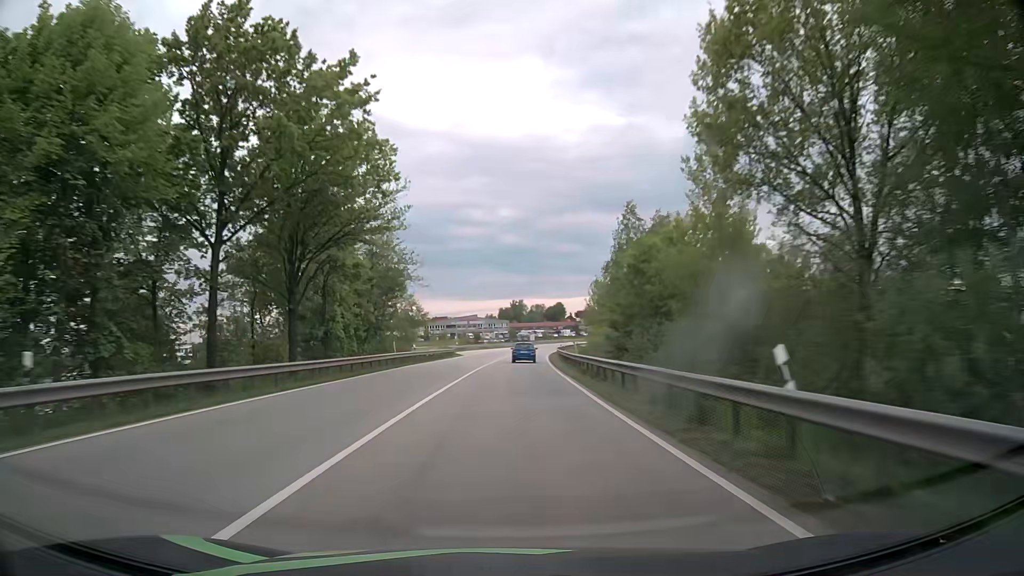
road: primary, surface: asphalt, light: Day
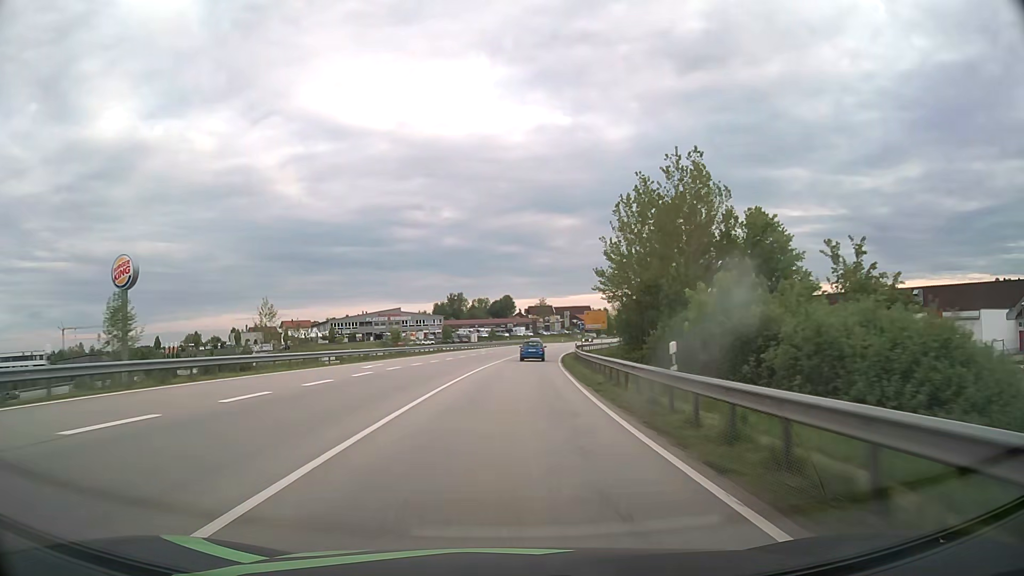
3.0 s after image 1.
(+2.8, +78.5) m; +5°
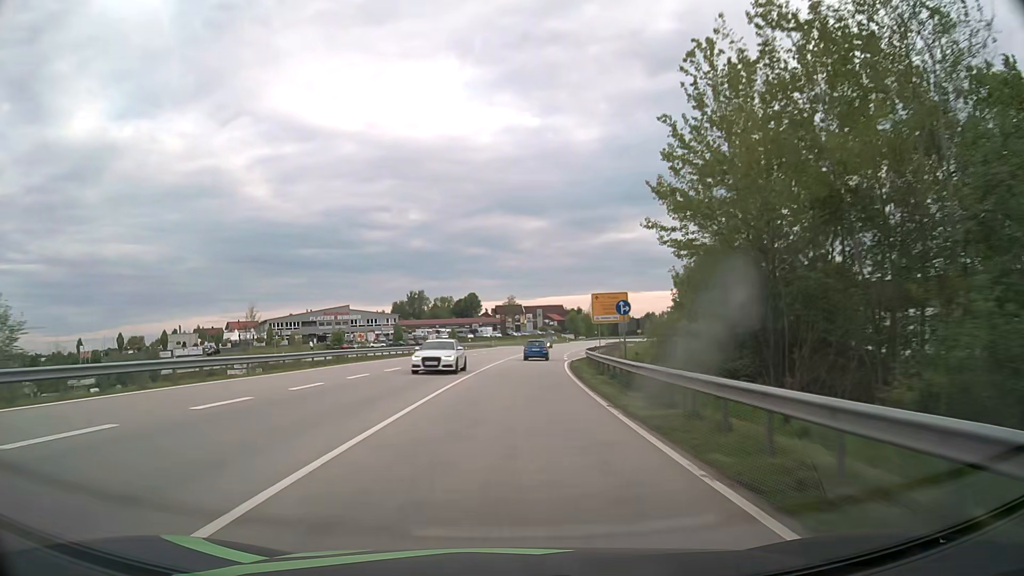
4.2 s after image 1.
(+0.7, +31.2) m; +3°
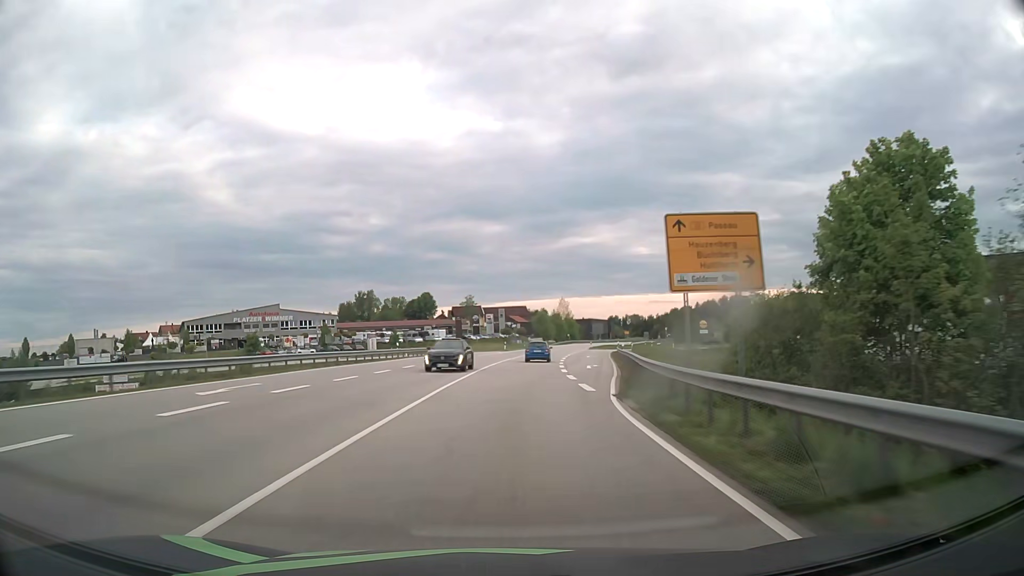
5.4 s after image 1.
(+0.9, +31.1) m; +3°
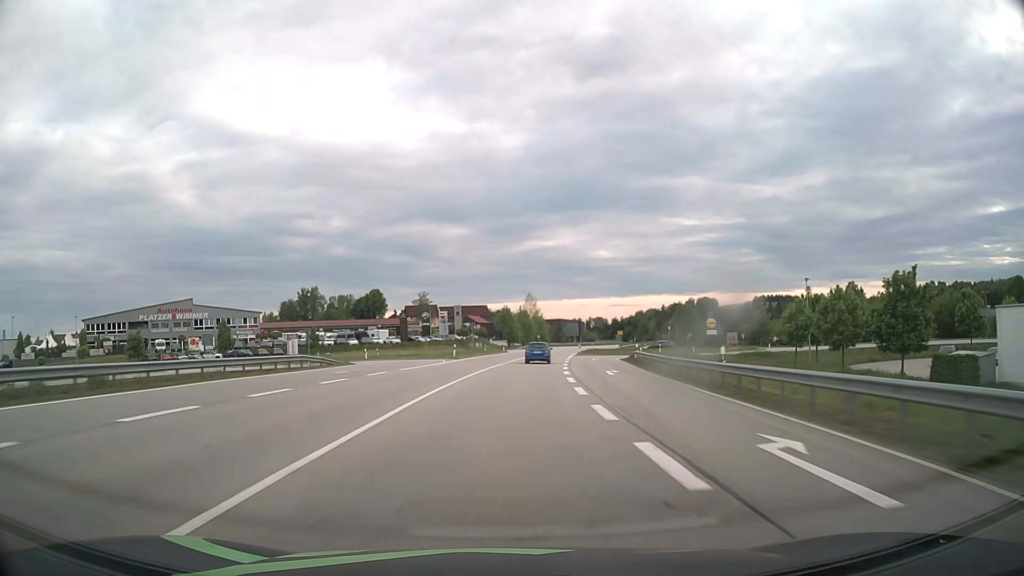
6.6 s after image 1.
(+1.0, +30.9) m; +3°
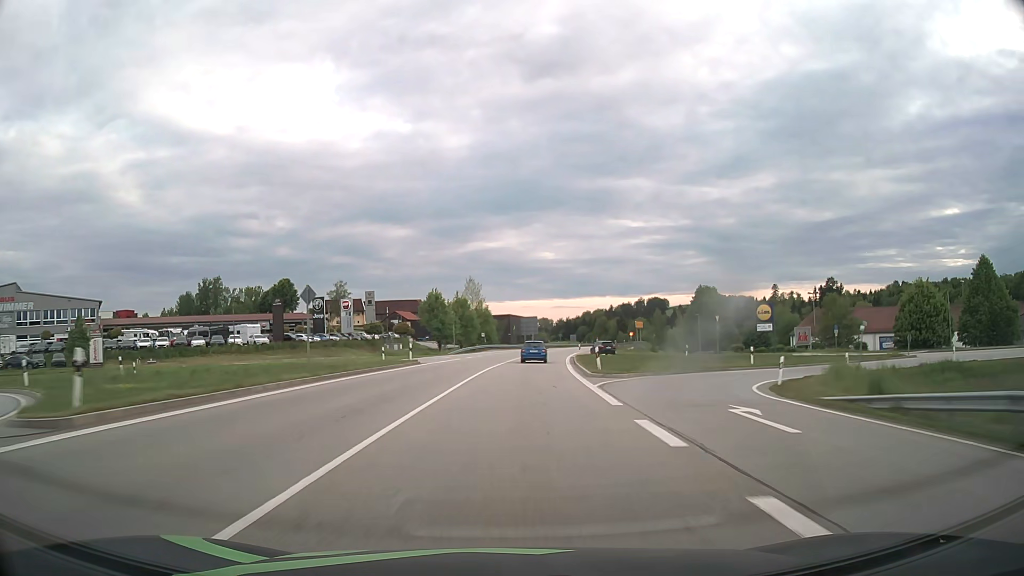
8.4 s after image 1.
(+2.0, +45.7) m; +5°
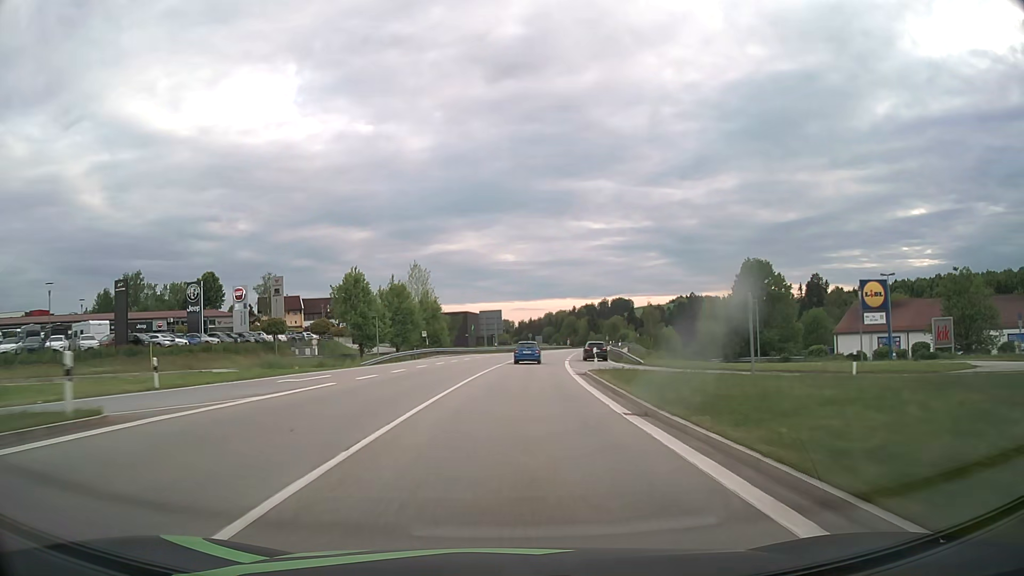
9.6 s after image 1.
(+0.9, +29.9) m; +3°
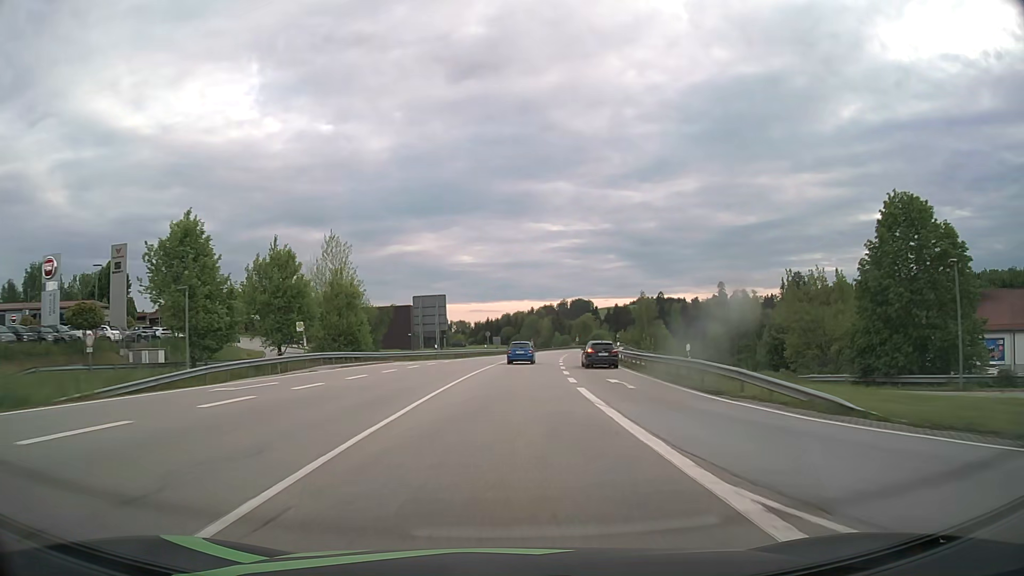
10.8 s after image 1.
(+0.9, +29.6) m; +4°
(0, +10) (0, +20) (+1, +30) (+1, +40) (+2, +50) (+3, +60) (+4, +70) (+5, +80) (+7, +90) (+8, +100) m
